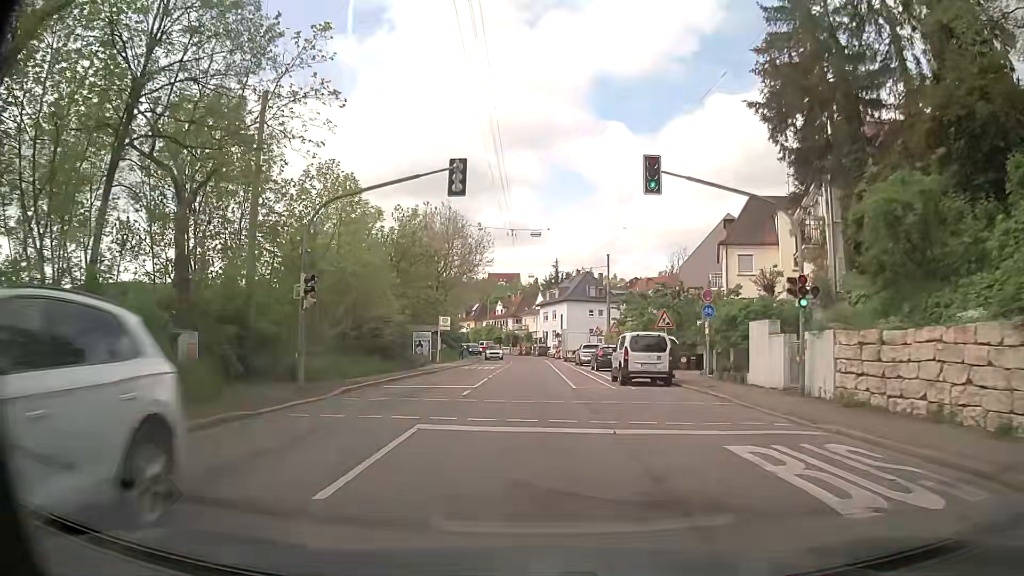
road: secondary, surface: asphalt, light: Day
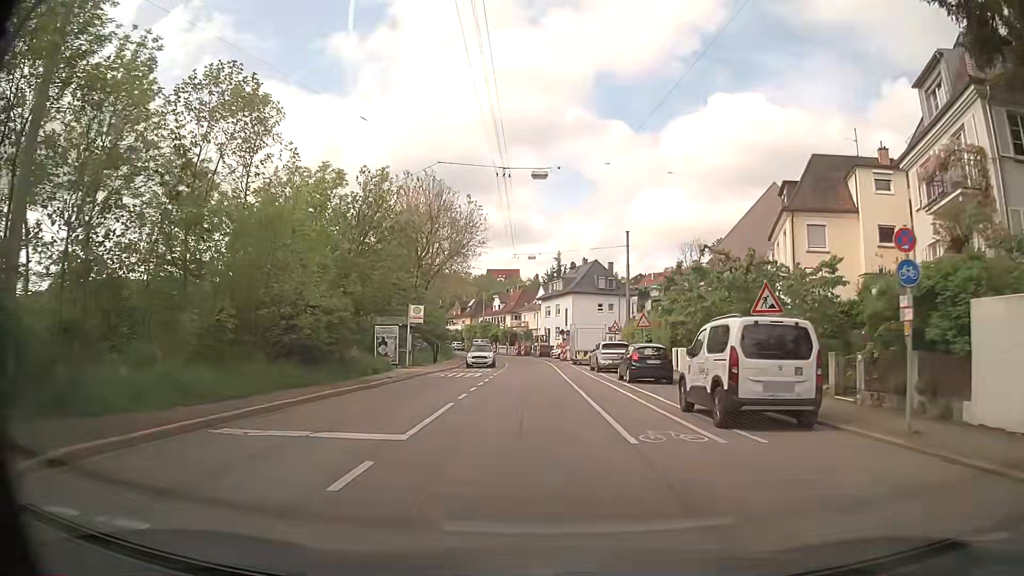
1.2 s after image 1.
(0.0, +12.3) m; +1°
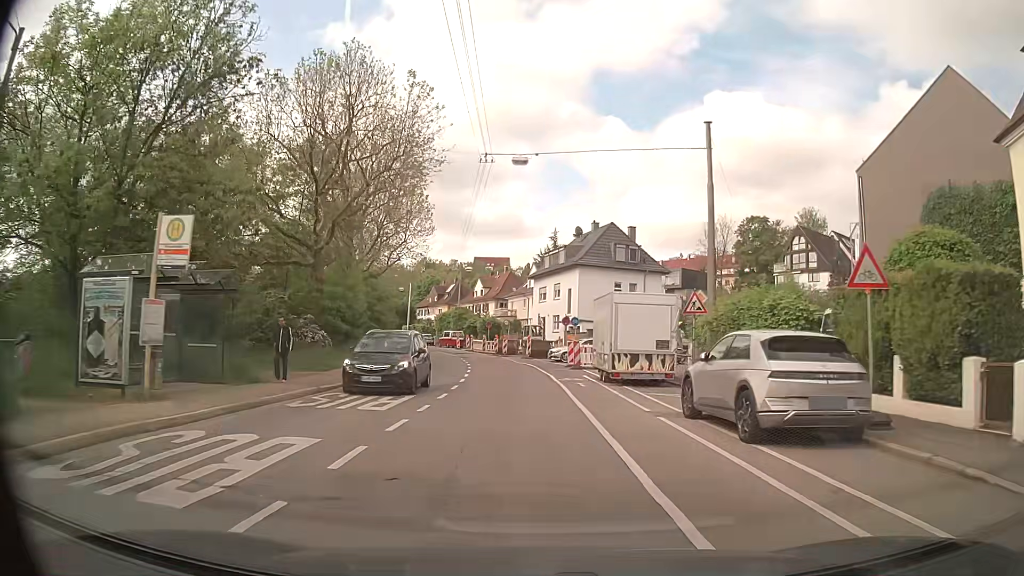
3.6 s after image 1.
(+0.1, +25.1) m; 0°
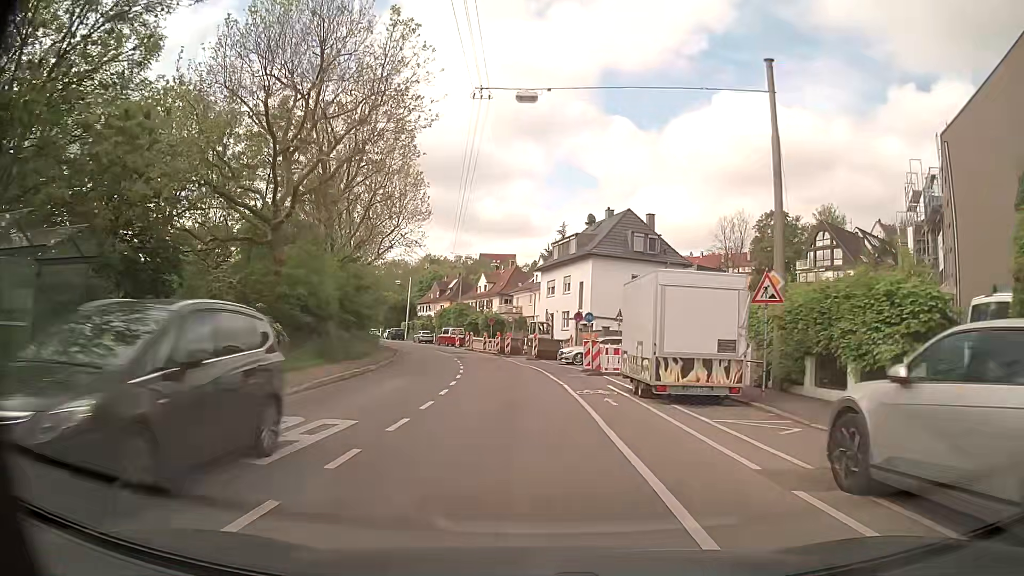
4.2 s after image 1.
(0.0, +6.3) m; -1°
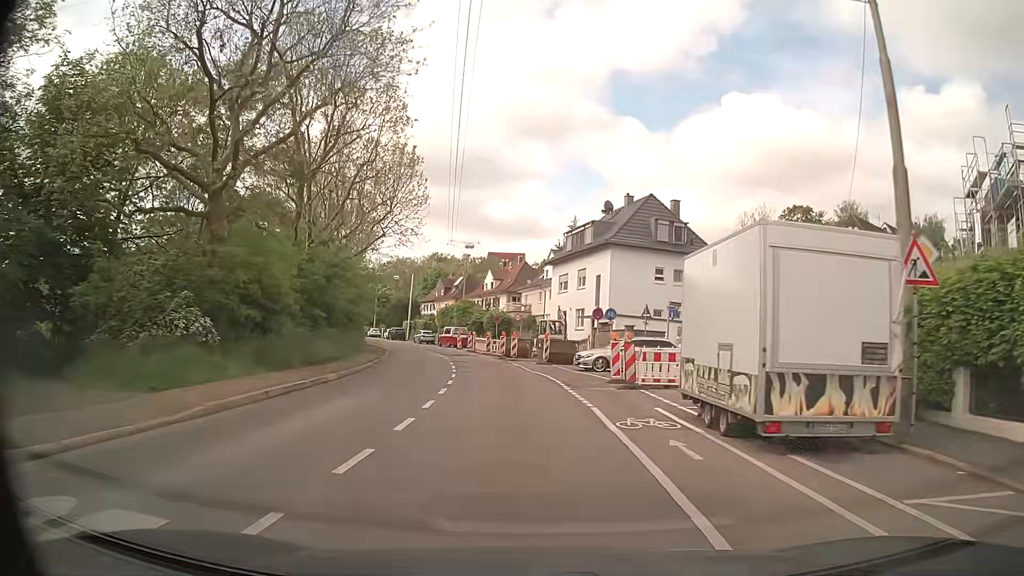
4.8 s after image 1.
(0.0, +6.3) m; 0°
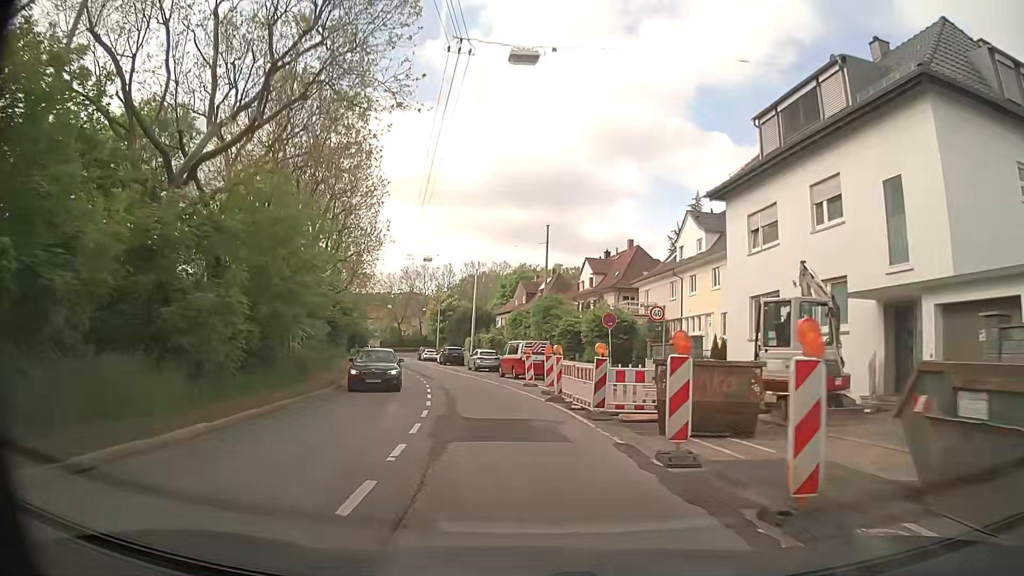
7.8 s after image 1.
(-2.3, +31.2) m; -9°
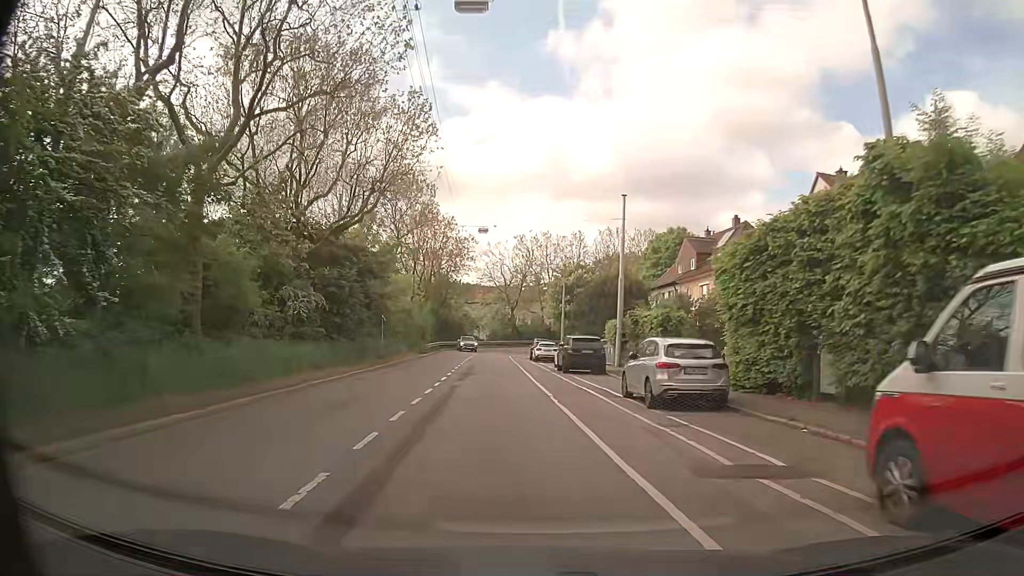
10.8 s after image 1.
(-3.1, +32.6) m; -11°
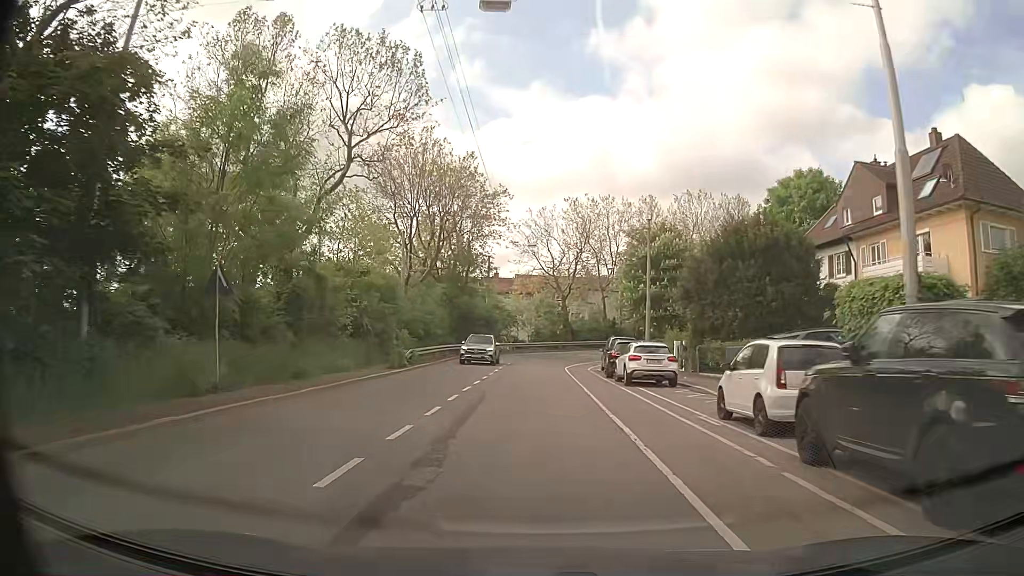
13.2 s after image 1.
(-1.1, +26.6) m; -4°
(0, +10) (0, +20) (0, +30) (+1, +40) (+2, +50) (+6, +59) (+13, +66) (+21, +71) (+31, +72) (+41, +70) m
